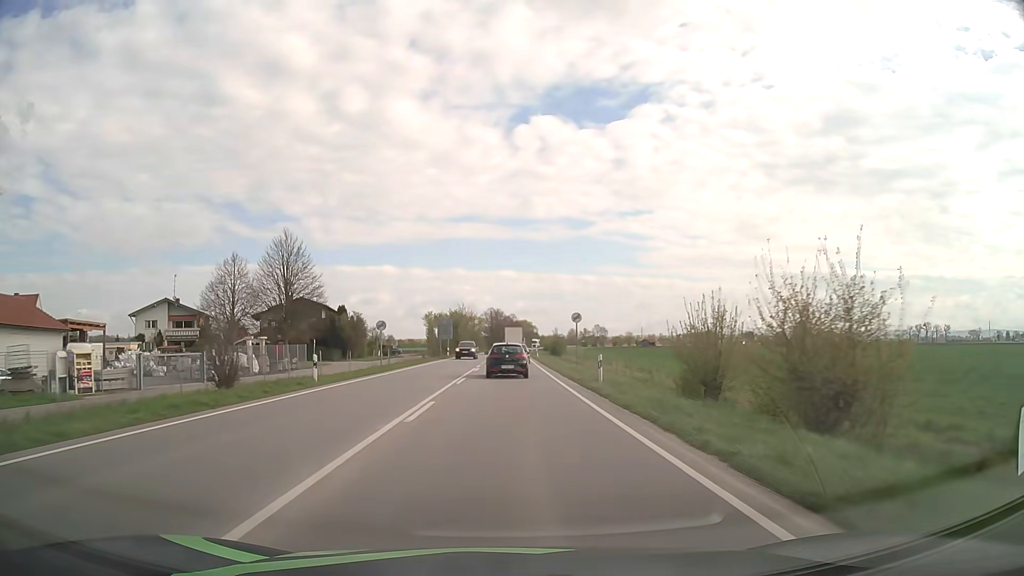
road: primary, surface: asphalt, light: Day
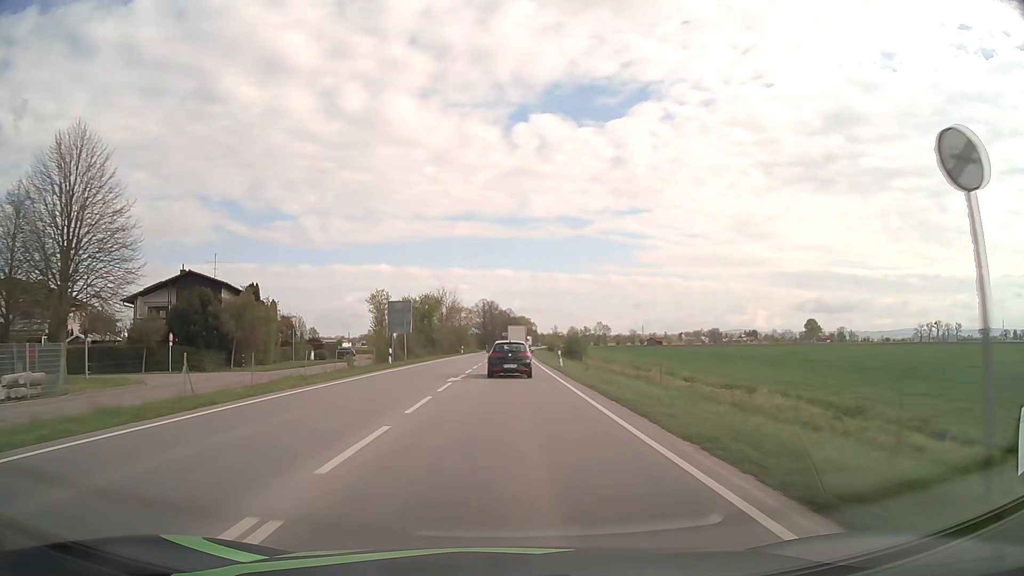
(0.0, +34.9) m; 0°
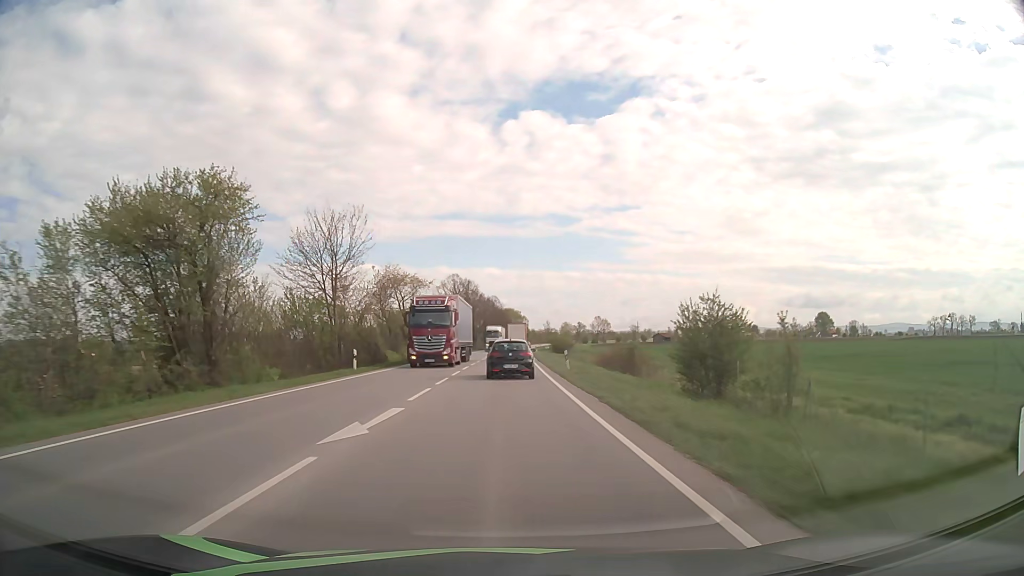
(+0.6, +57.0) m; +1°
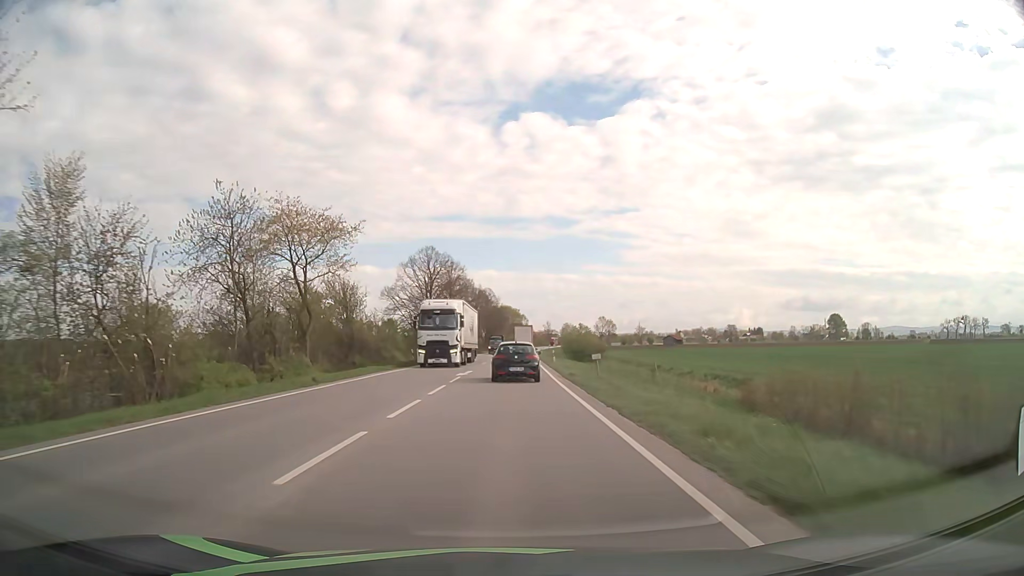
(0.0, +33.6) m; 0°
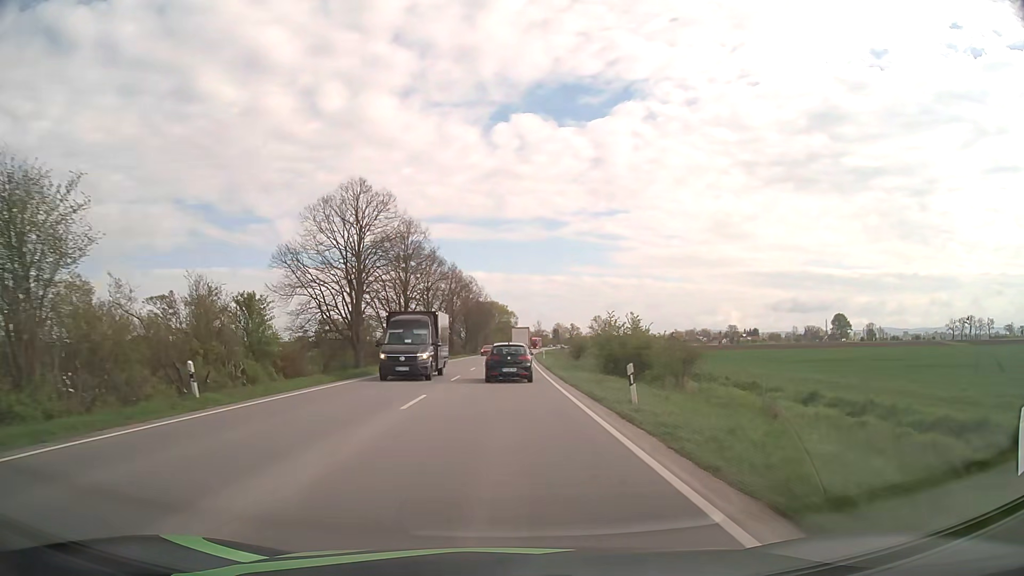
(+0.3, +32.7) m; +1°
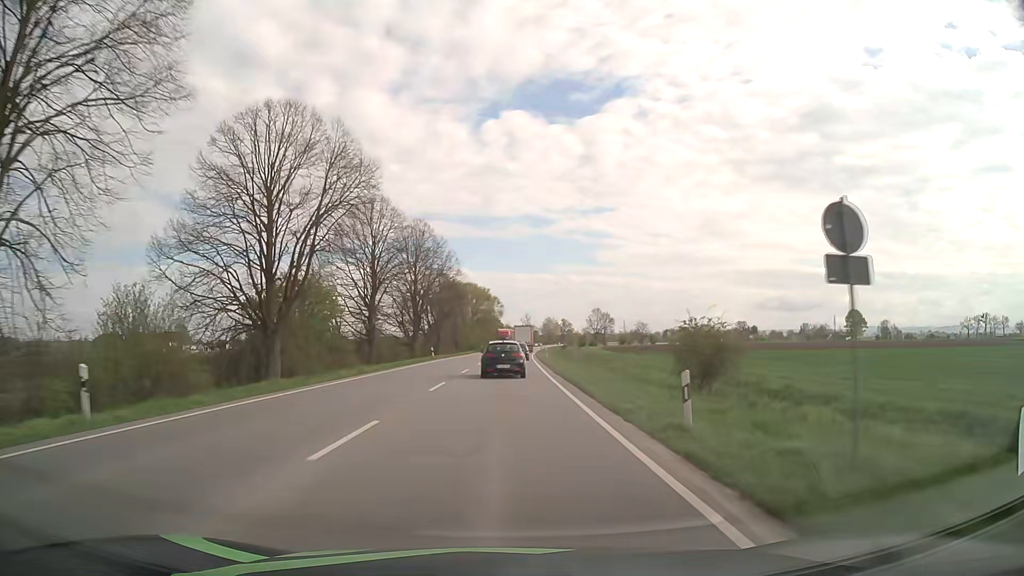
(+0.8, +54.4) m; +2°
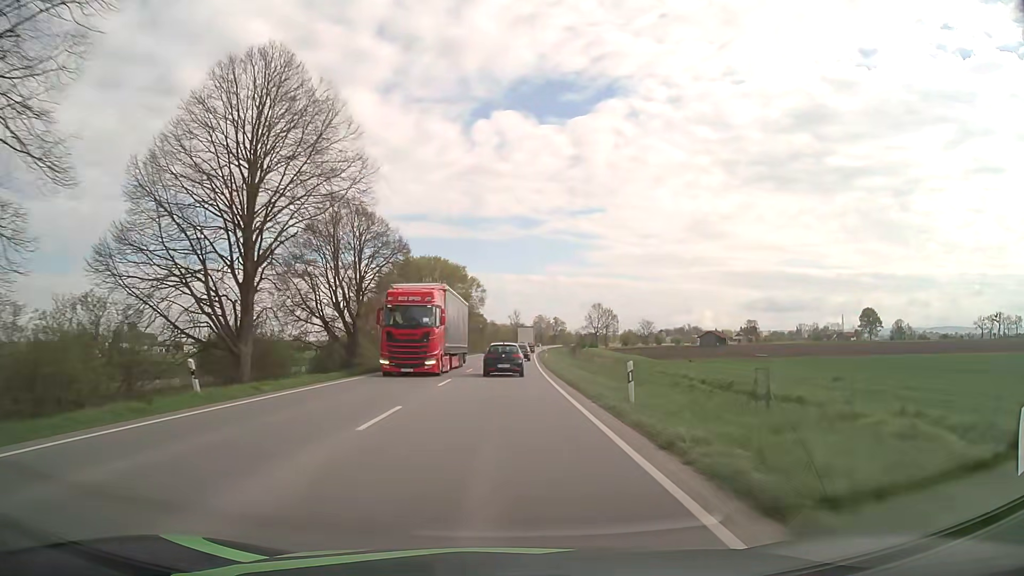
(+0.4, +44.7) m; +1°
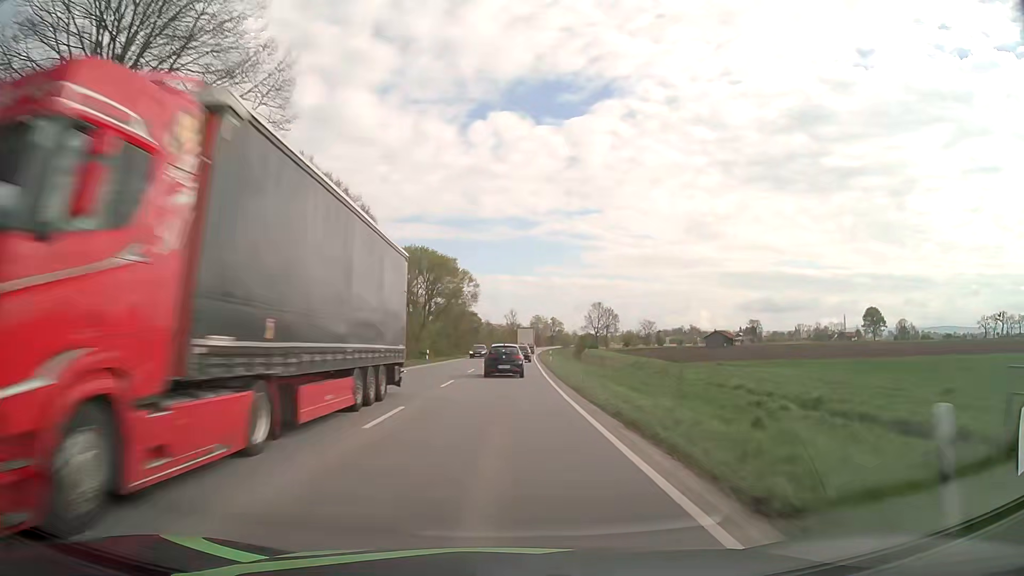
(0.0, +11.4) m; 0°
(0, +10) (0, +20) (0, +30) (0, +40) (+1, +50) (+1, +60) (+1, +70) (+2, +80) (+2, +90) (+3, +100) m
